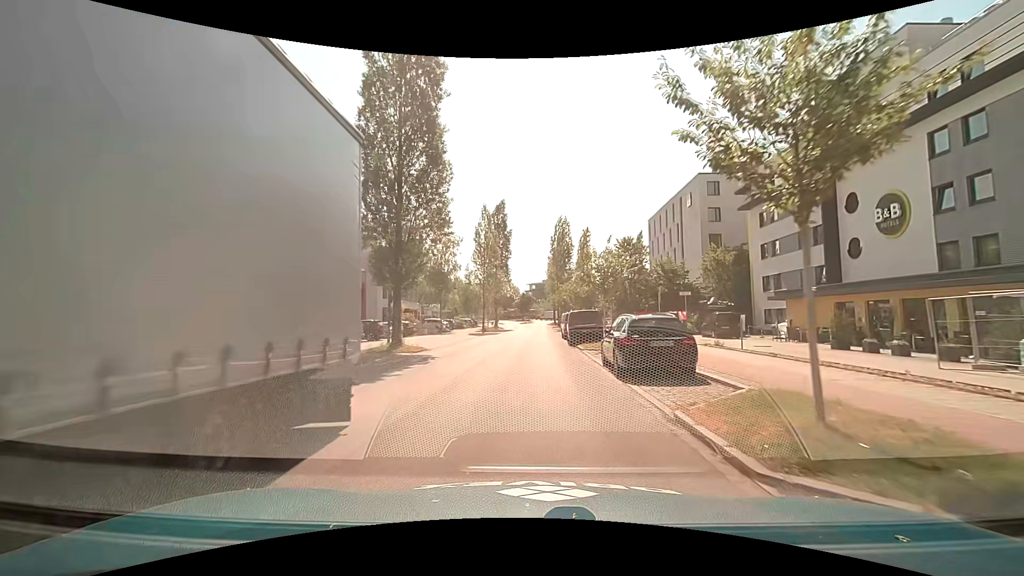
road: residential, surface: asphalt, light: Day
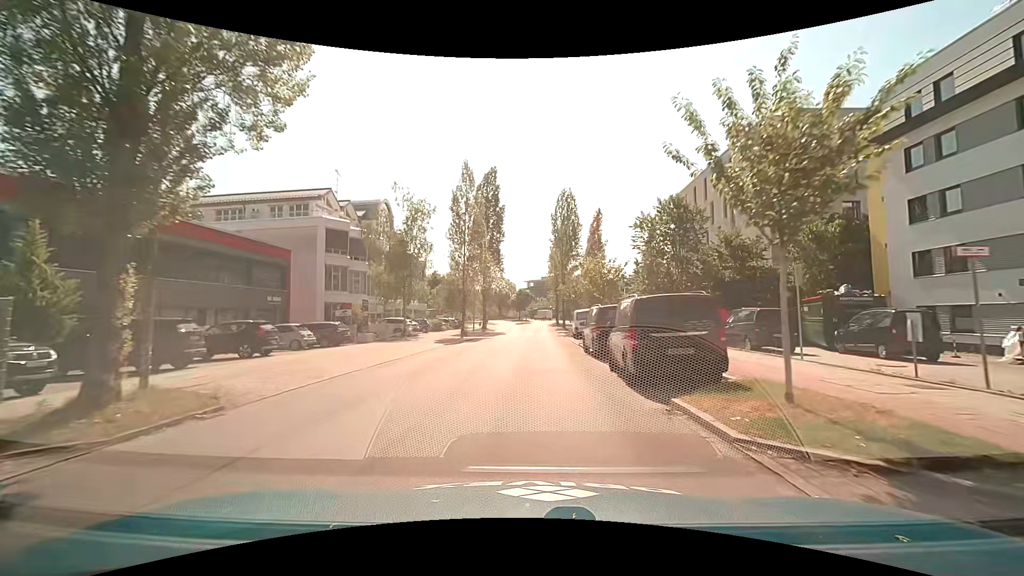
(+0.1, +16.8) m; +1°
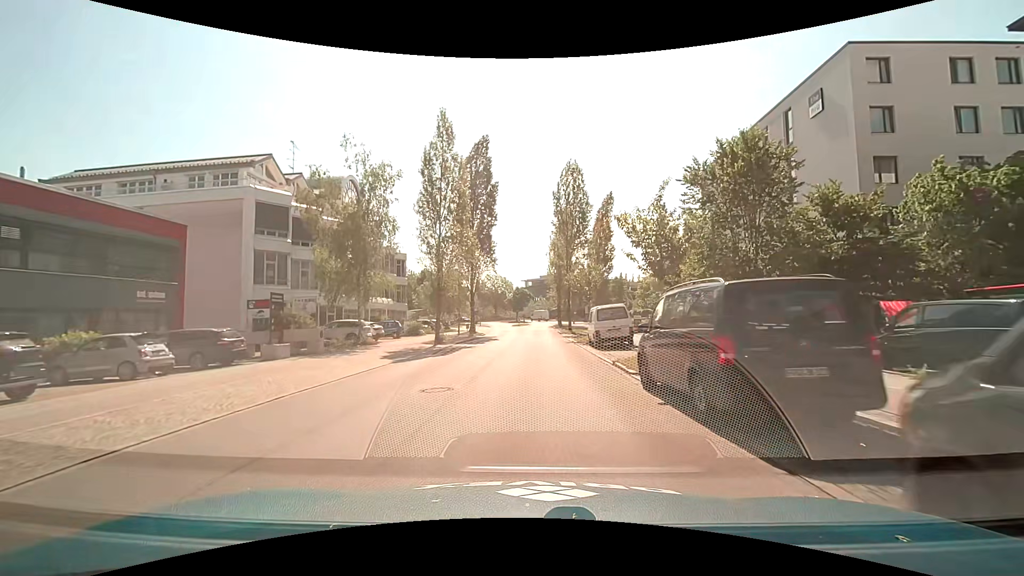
(0.0, +11.3) m; +1°
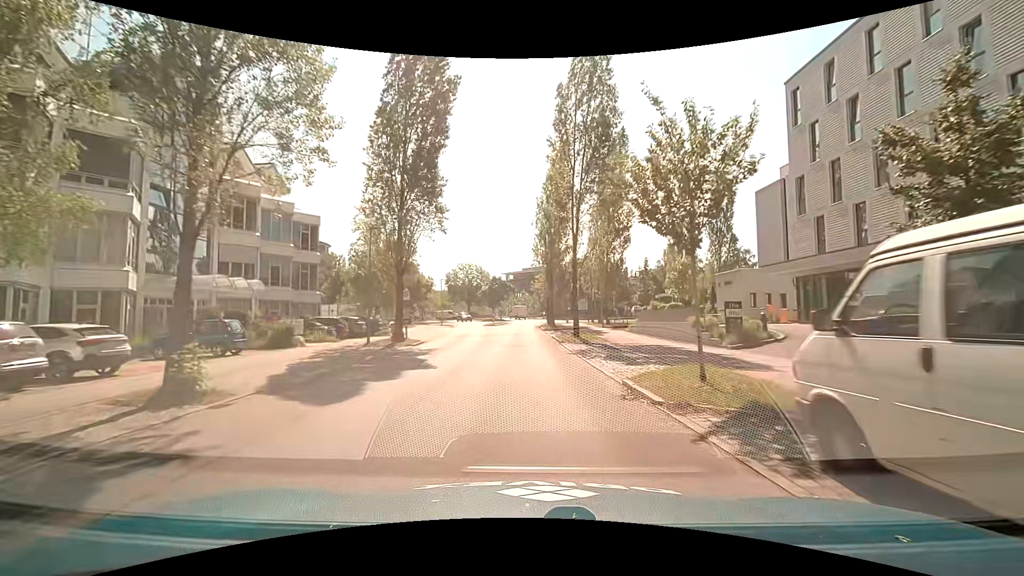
(+0.2, +22.6) m; +1°
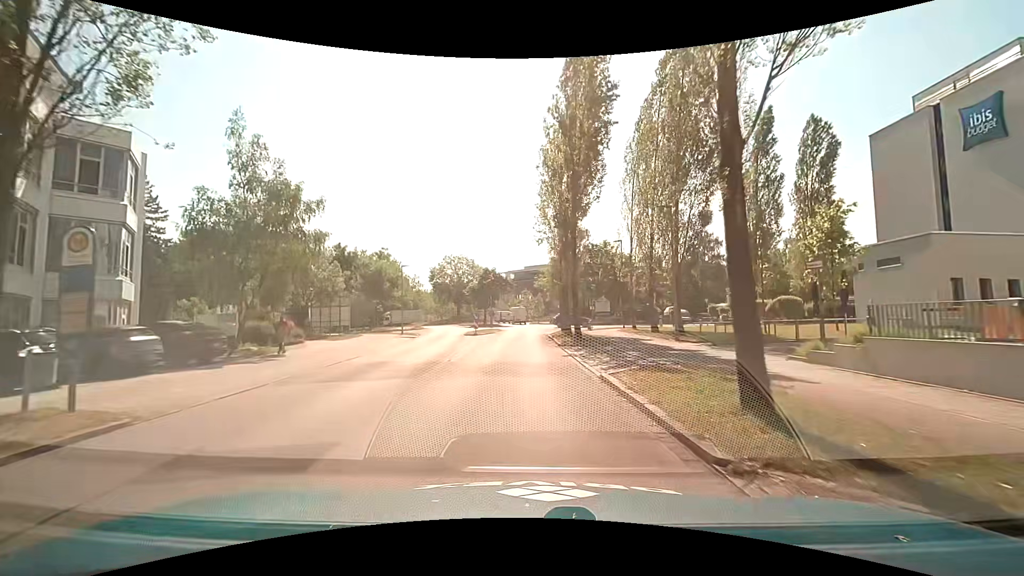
(0.0, +21.4) m; 0°
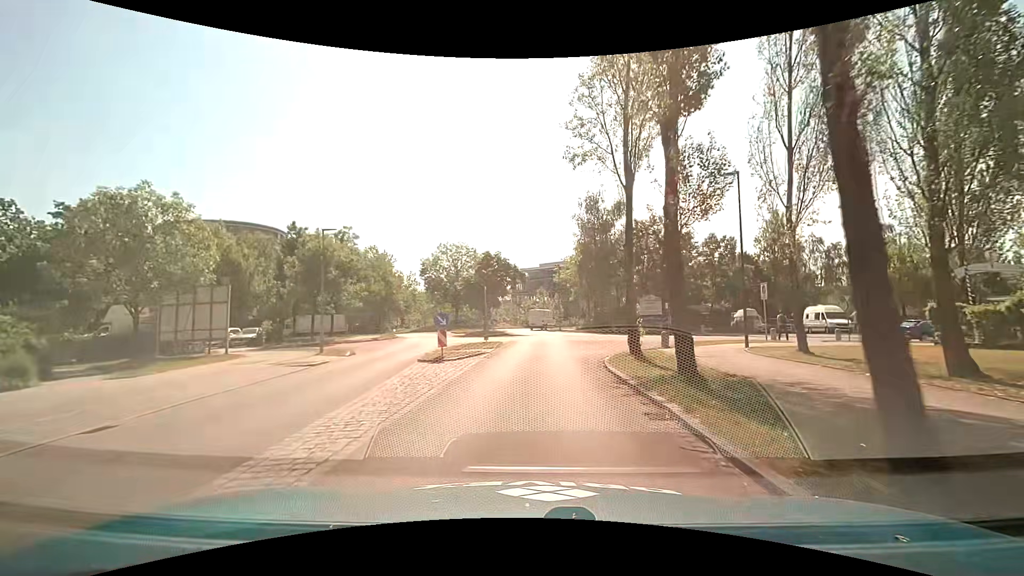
(-0.4, +20.0) m; -2°
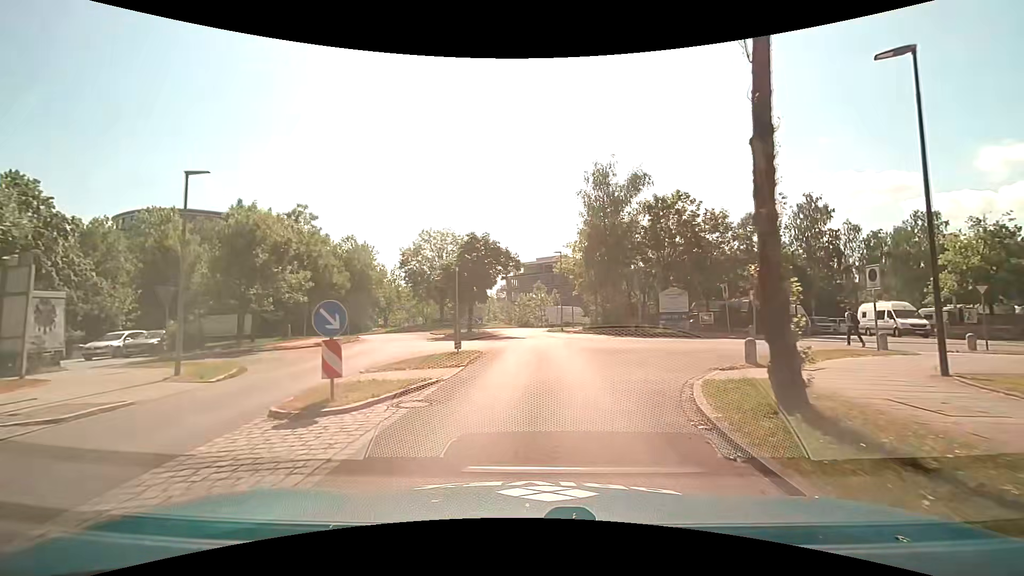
(+0.1, +9.5) m; +1°
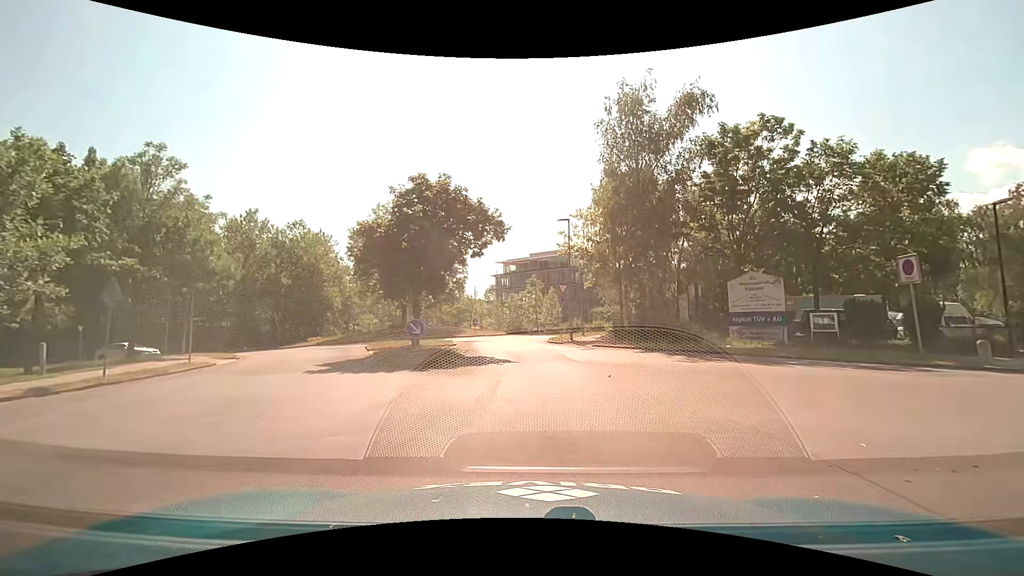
(+0.2, +16.3) m; +1°
